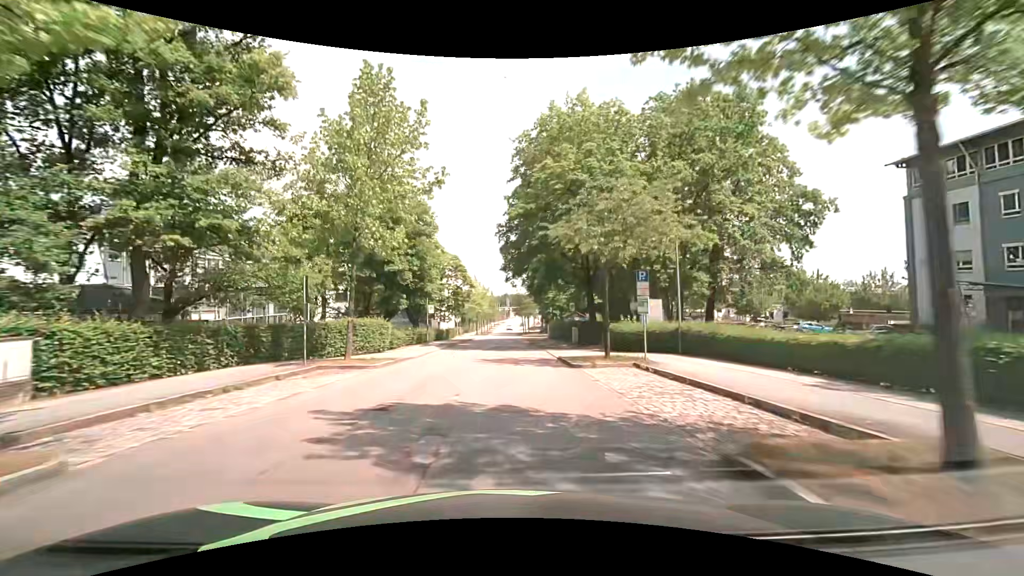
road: residential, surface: asphalt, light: Day
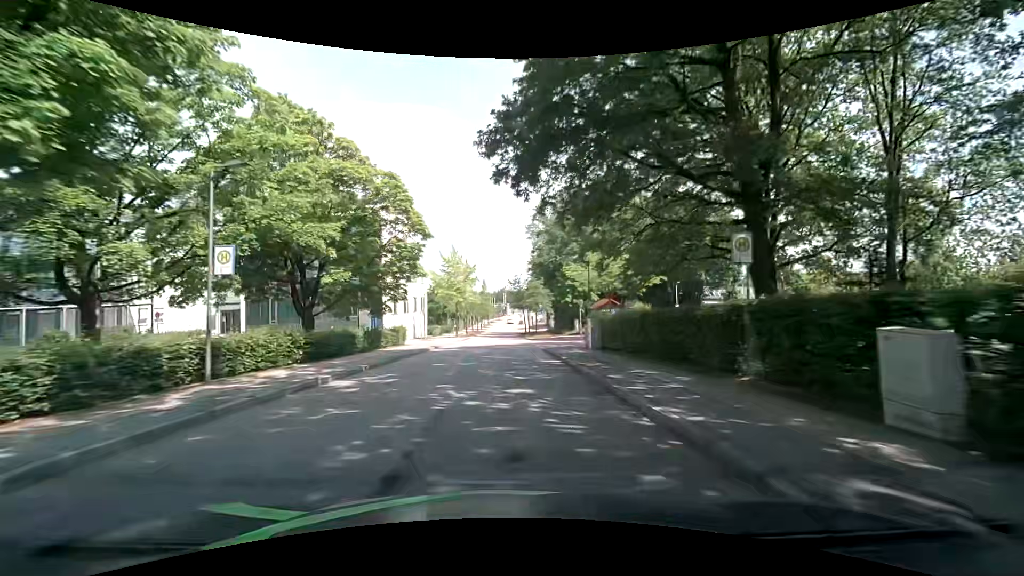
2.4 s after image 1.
(0.0, +30.5) m; 0°
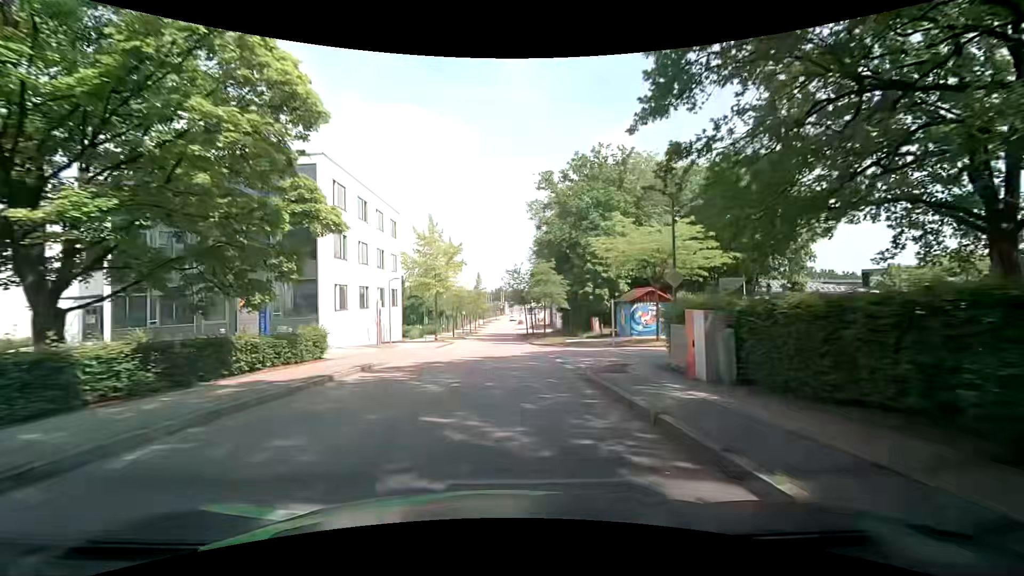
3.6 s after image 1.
(0.0, +15.2) m; 0°
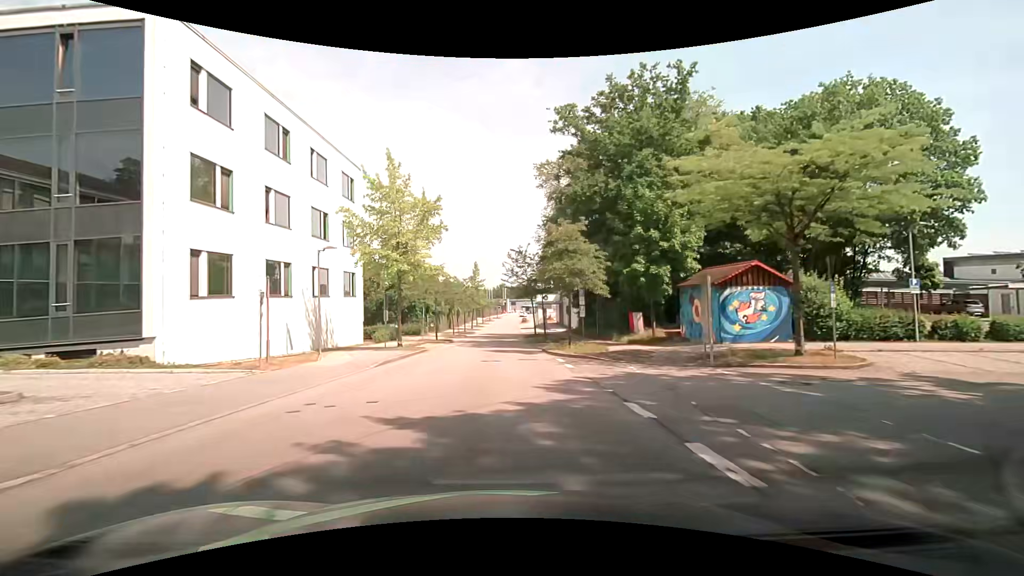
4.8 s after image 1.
(-0.1, +15.1) m; 0°
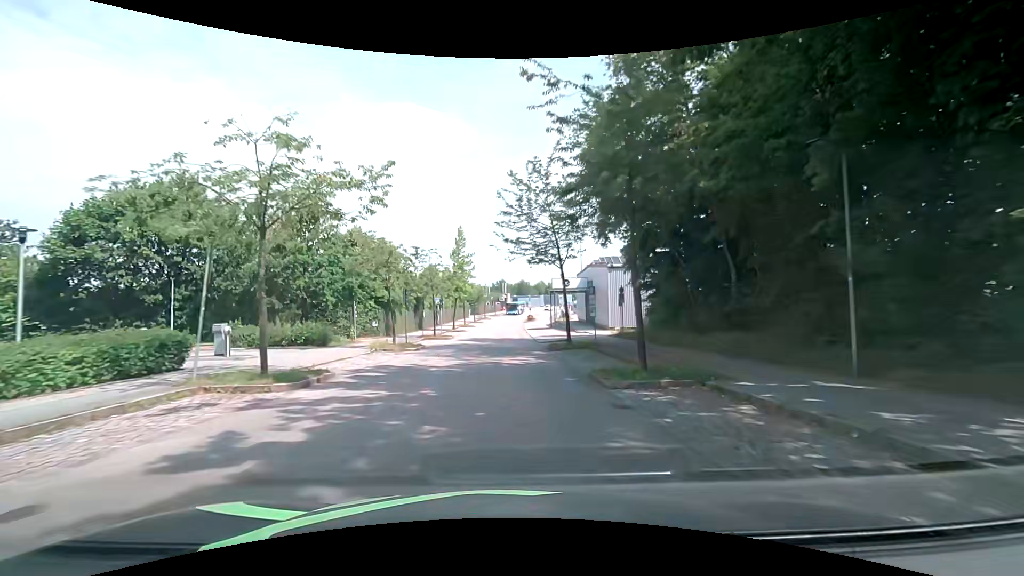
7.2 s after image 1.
(-0.1, +29.6) m; -1°
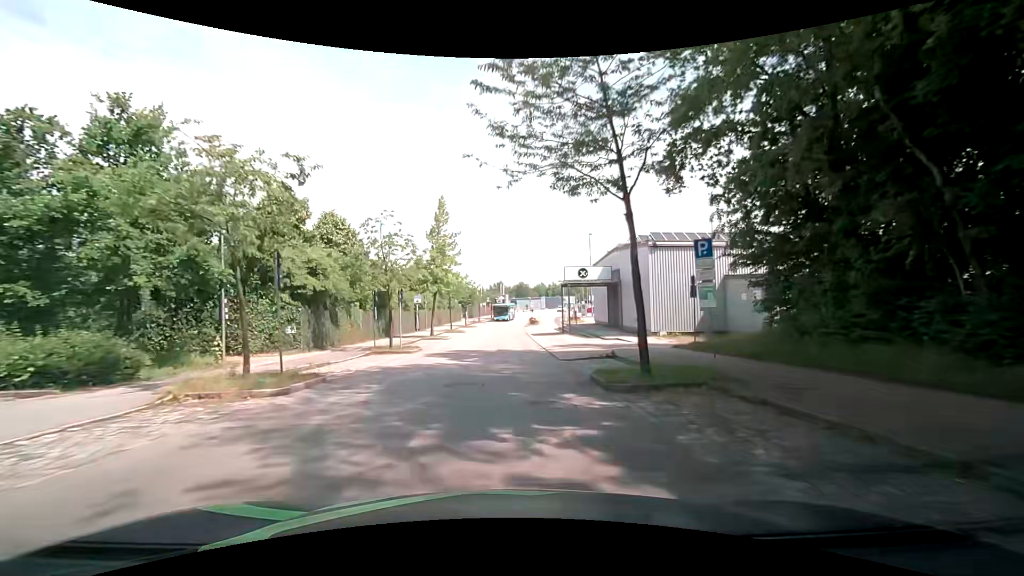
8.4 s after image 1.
(+0.1, +14.5) m; 0°
(0, +10) (0, +20) (+1, +30) (+1, +40) (+1, +50) (+1, +60) (+1, +70) (+2, +80) (+3, +90) (+4, +100) m
